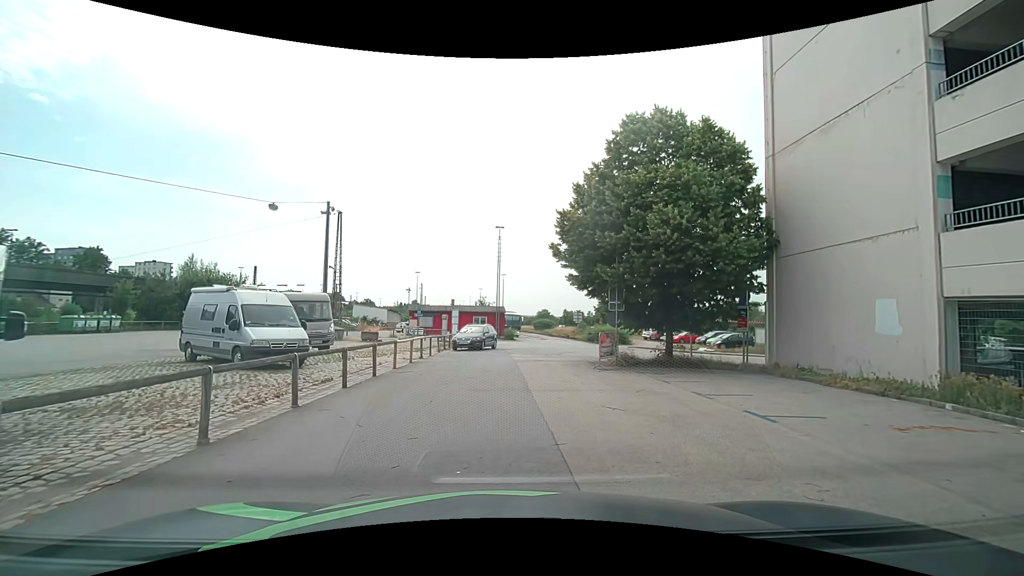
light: Day
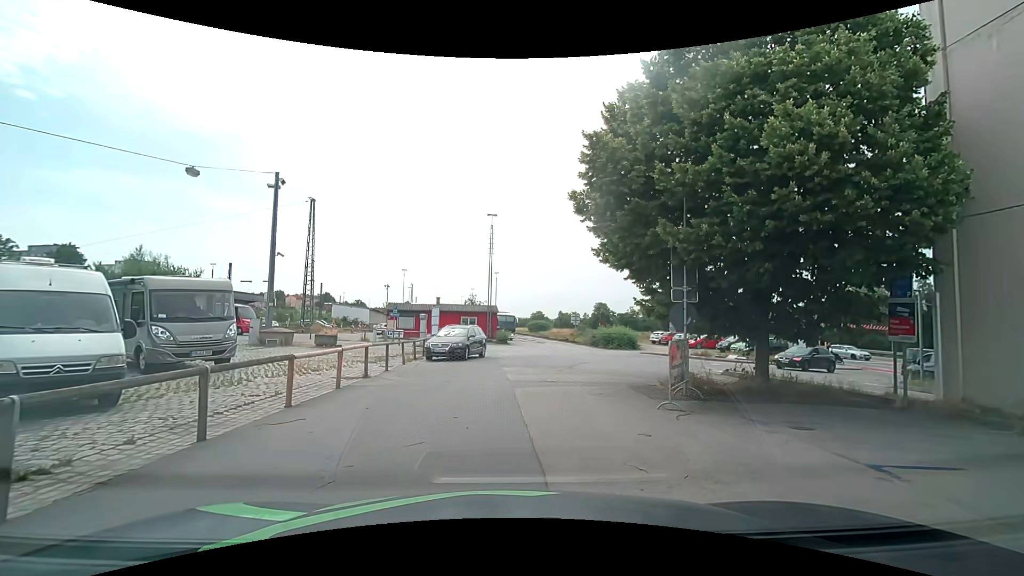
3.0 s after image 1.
(-0.1, +7.2) m; 0°
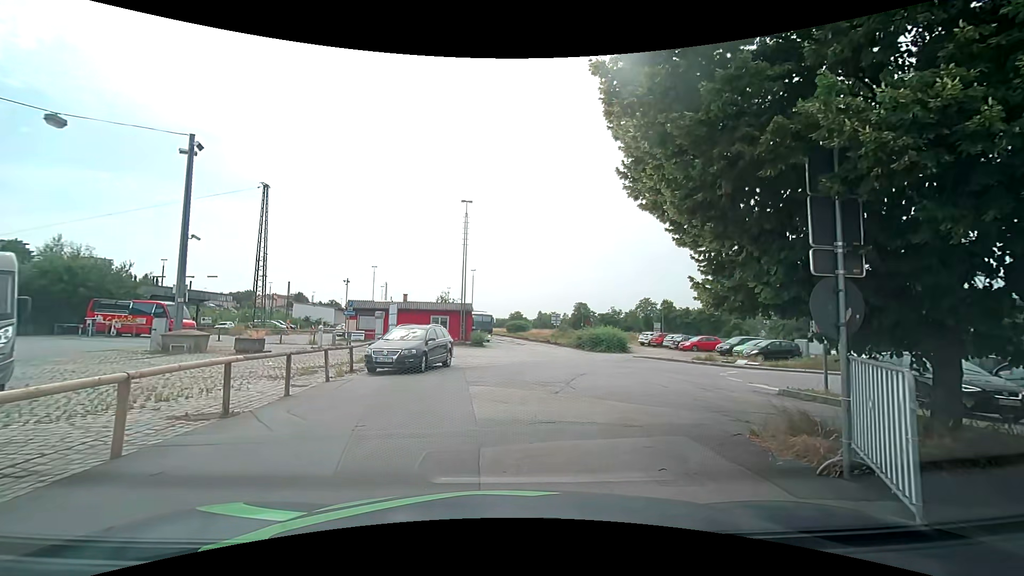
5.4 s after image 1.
(+0.1, +5.5) m; +3°
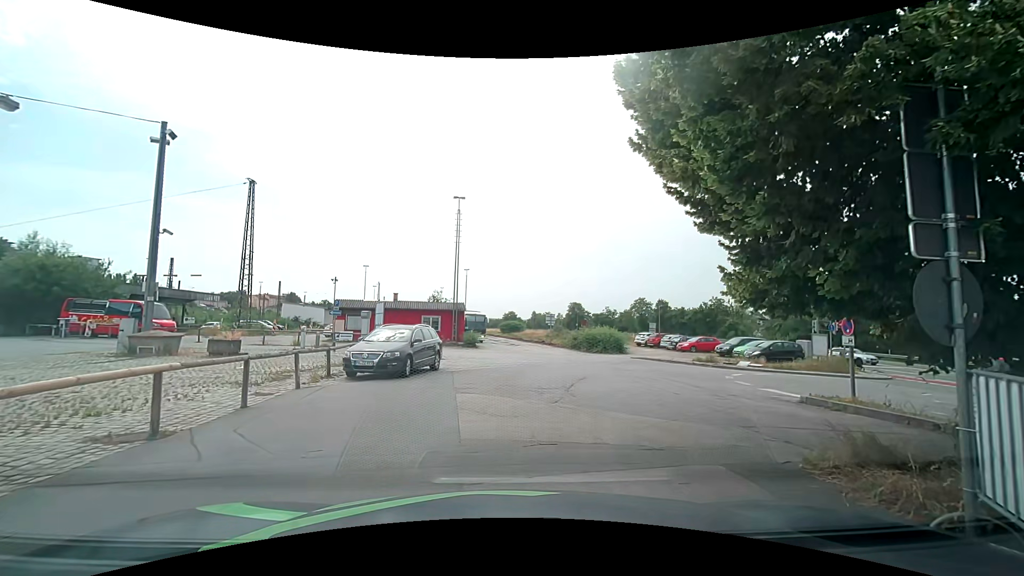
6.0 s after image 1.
(0.0, +1.3) m; +1°
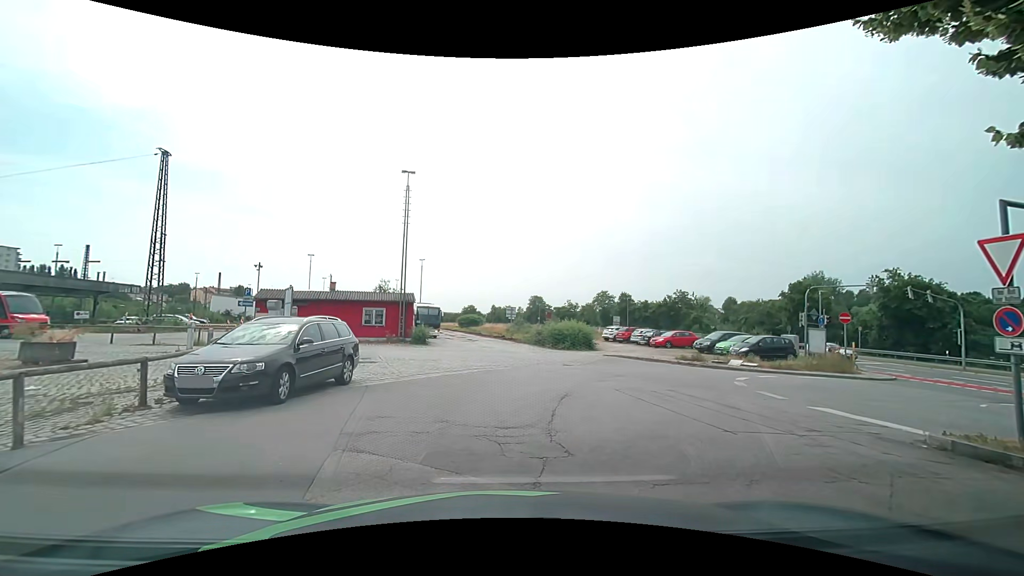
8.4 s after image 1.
(+0.1, +5.2) m; +5°
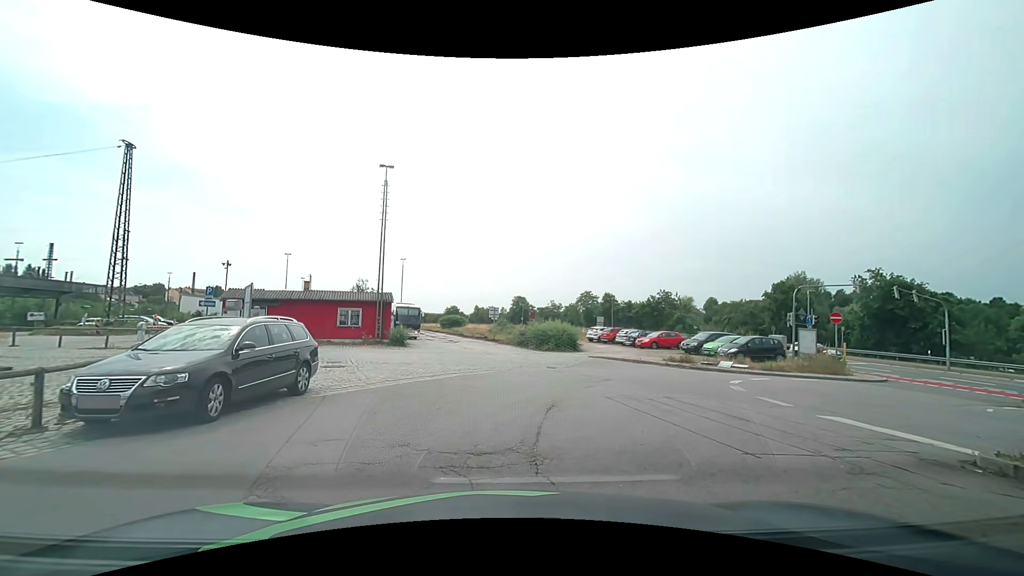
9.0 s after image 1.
(0.0, +1.3) m; +3°
